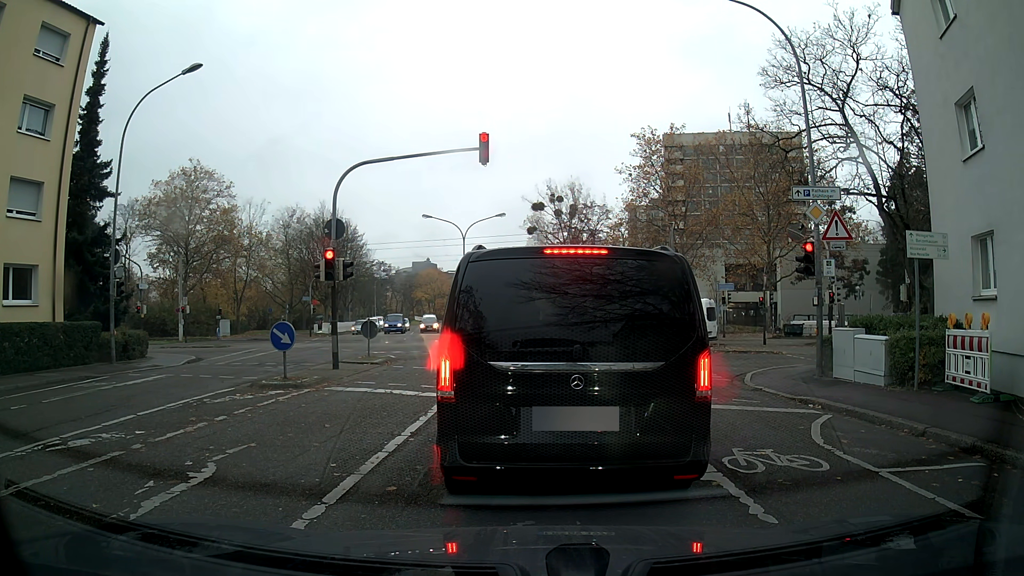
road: residential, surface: asphalt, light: Day
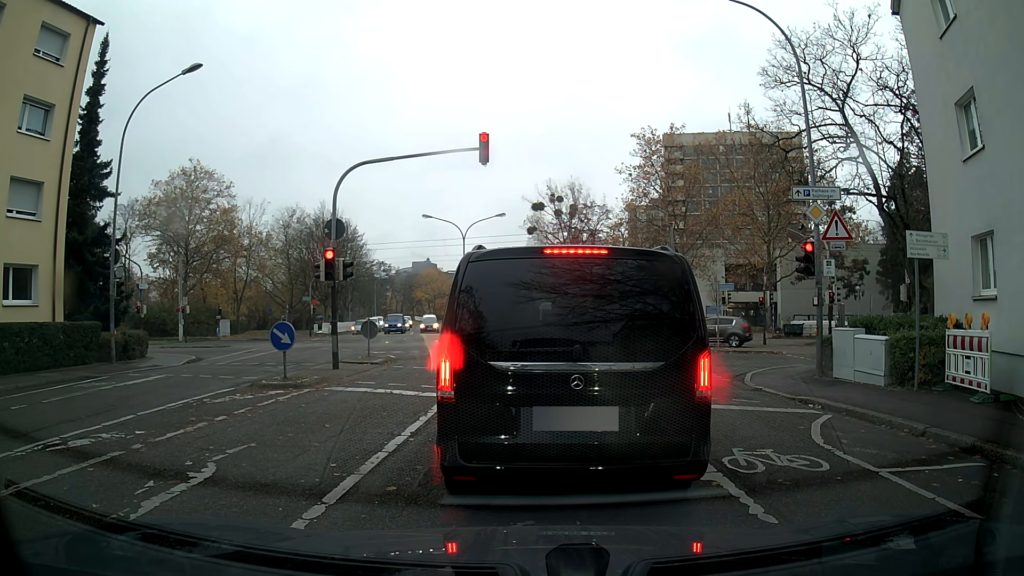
(0.0, 0.0) m; 0°
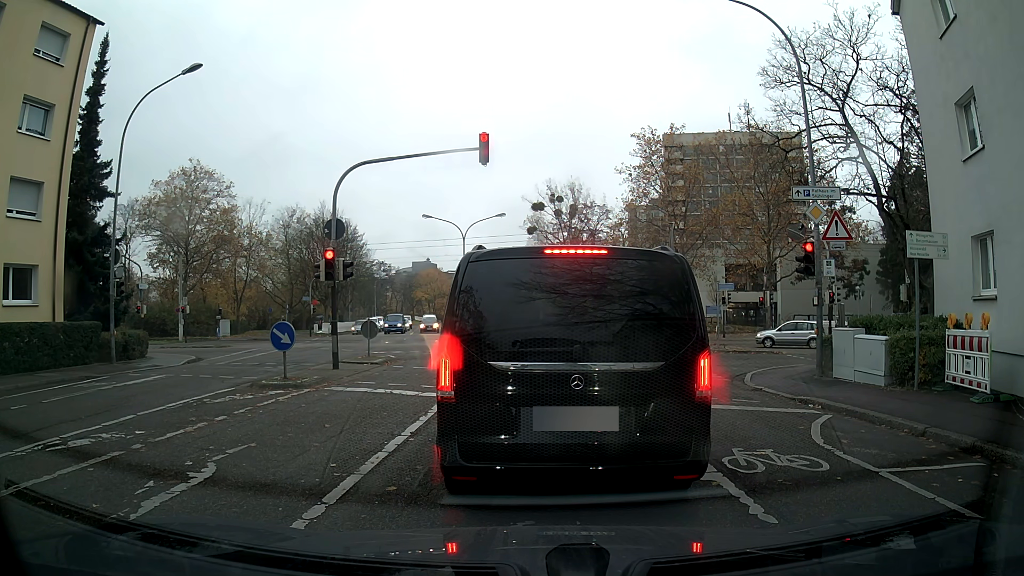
(0.0, 0.0) m; 0°
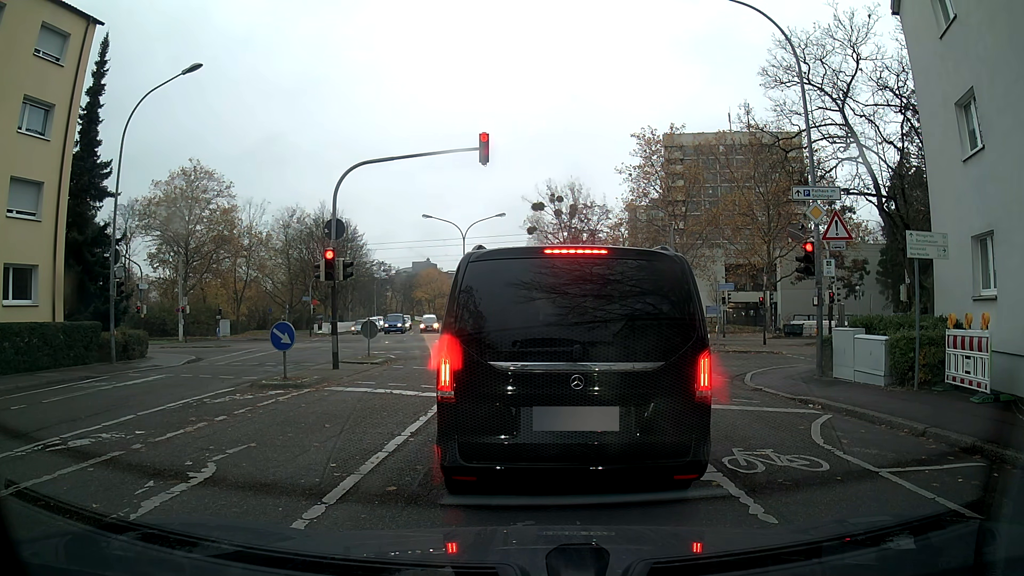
(0.0, 0.0) m; 0°
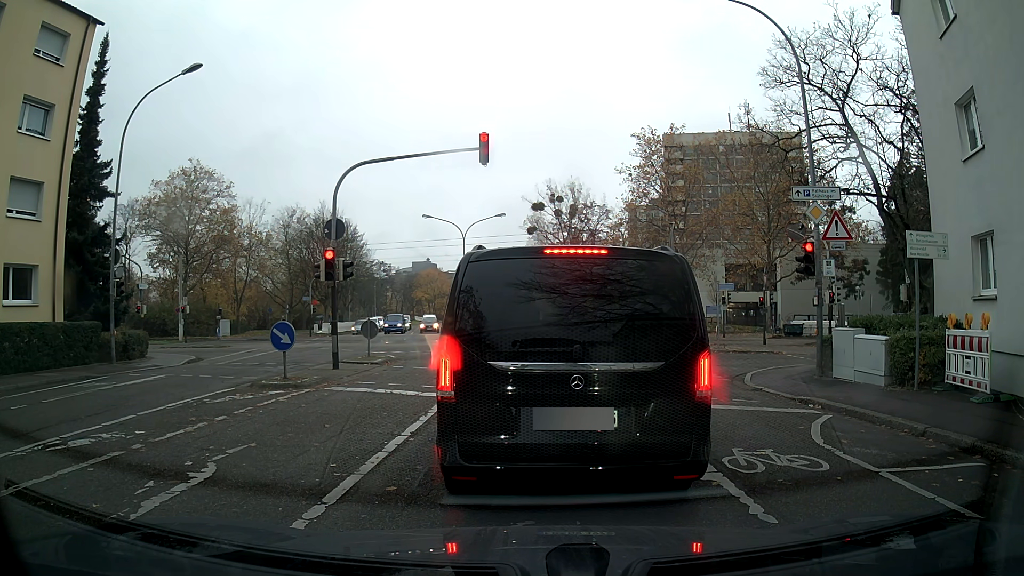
(0.0, 0.0) m; 0°
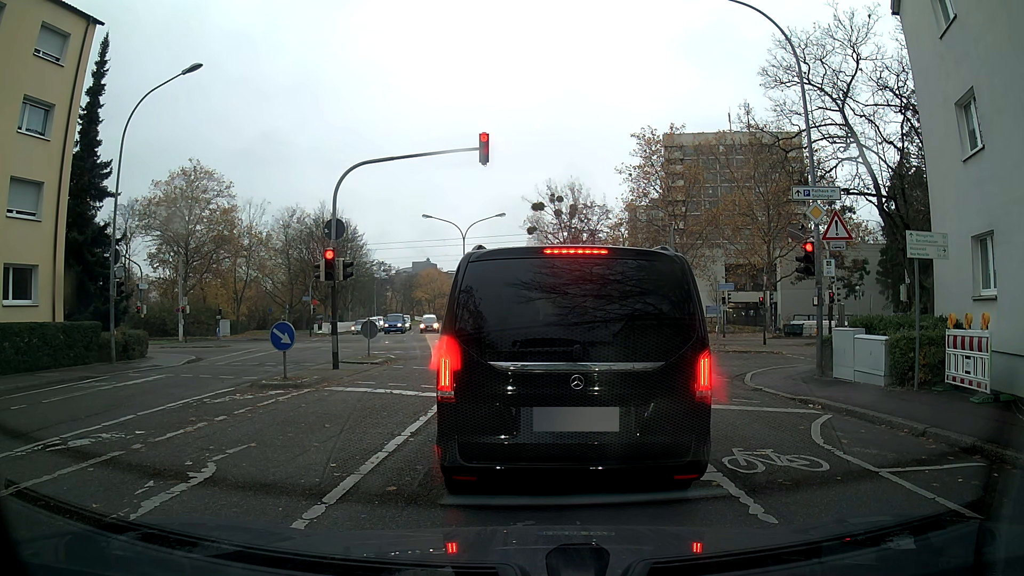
(0.0, 0.0) m; 0°
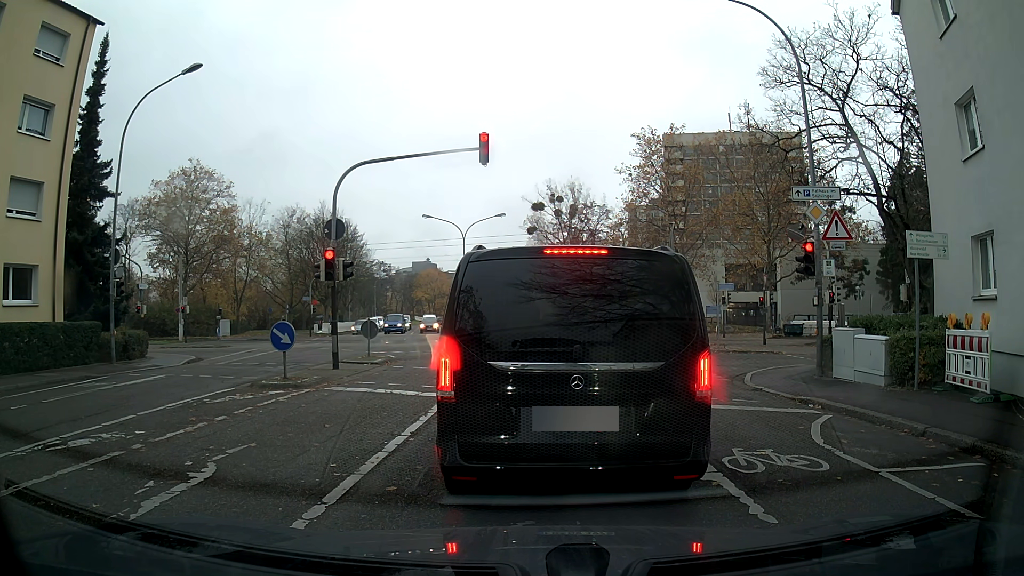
(0.0, 0.0) m; 0°
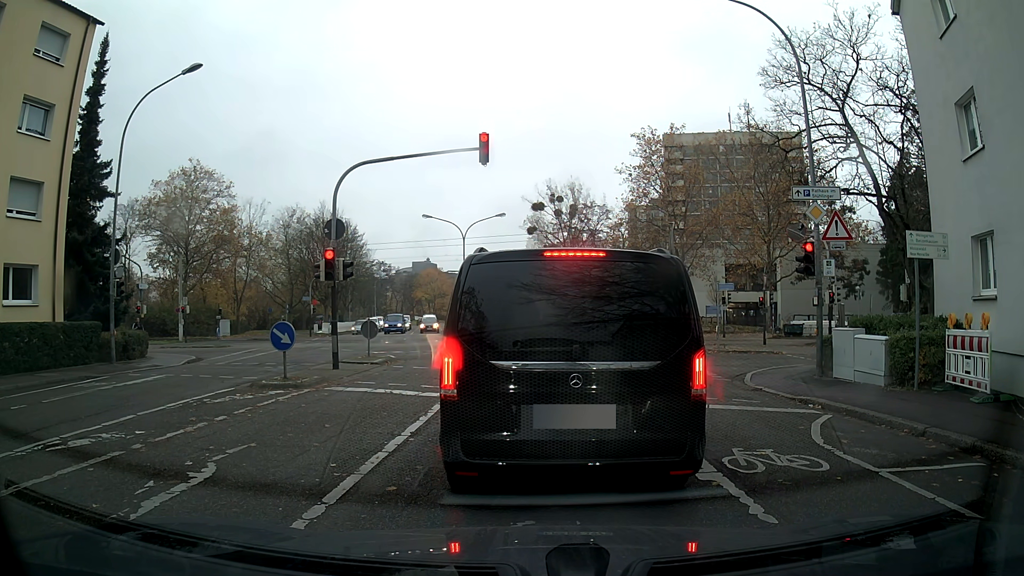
(0.0, 0.0) m; 0°
(0, +10) (+1, +20) (+1, +30) (+1, +40) (0, +50) (-1, +60) (-3, +70) (-4, +80) (-7, +89) (-9, +99) m
